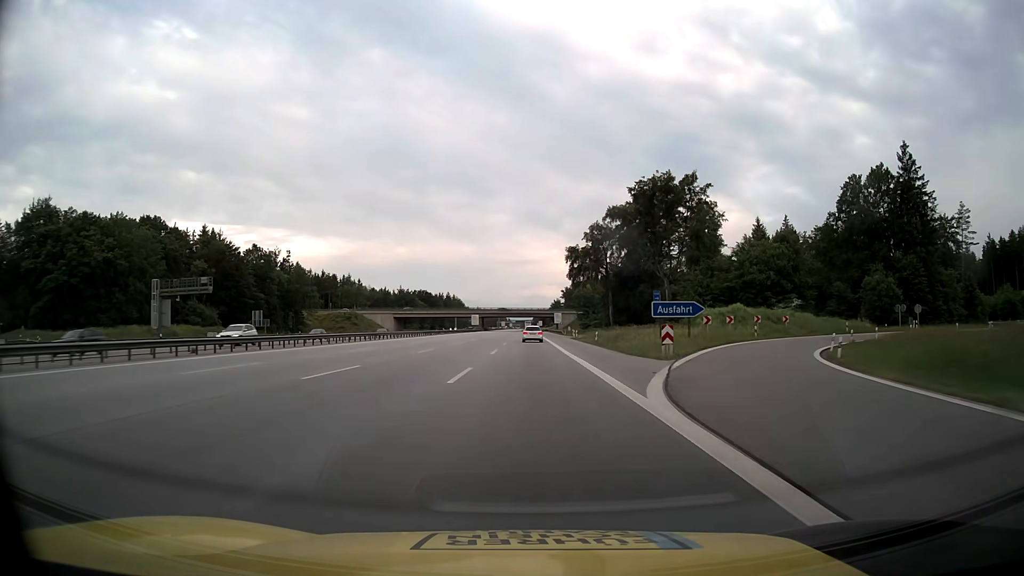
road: motorway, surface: asphalt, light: Day
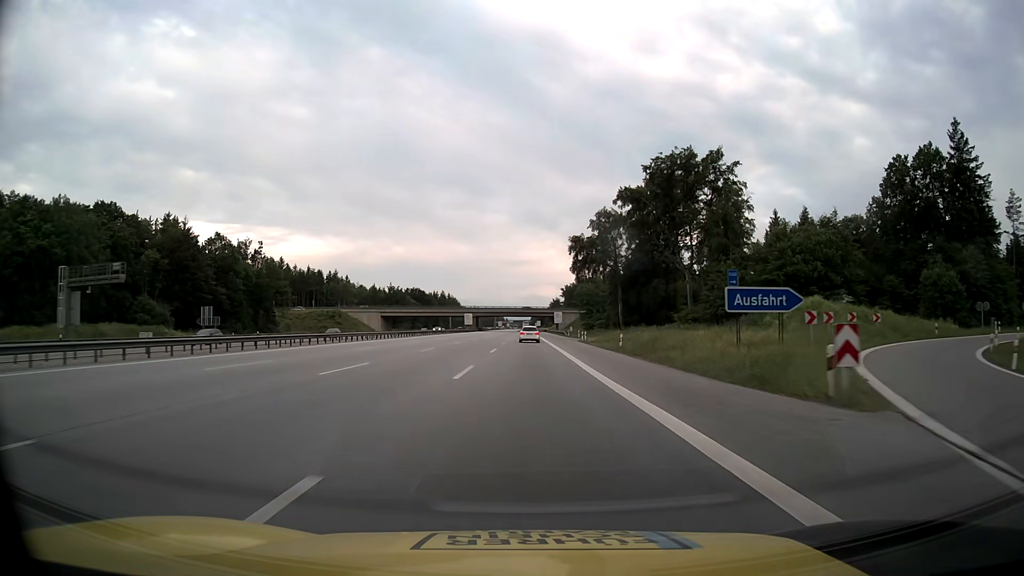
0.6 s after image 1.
(0.0, +16.4) m; 0°
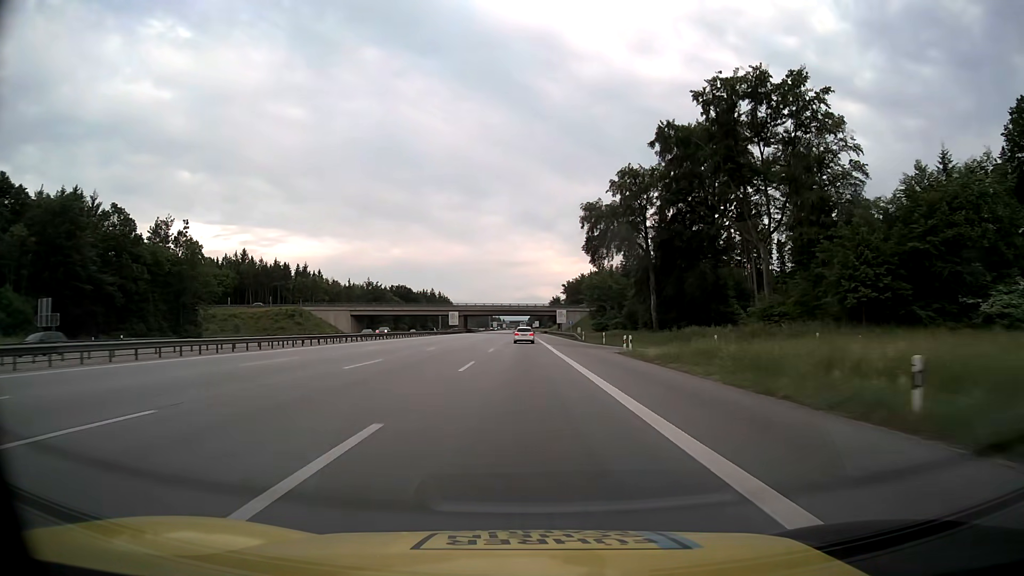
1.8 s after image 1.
(+0.1, +32.7) m; 0°
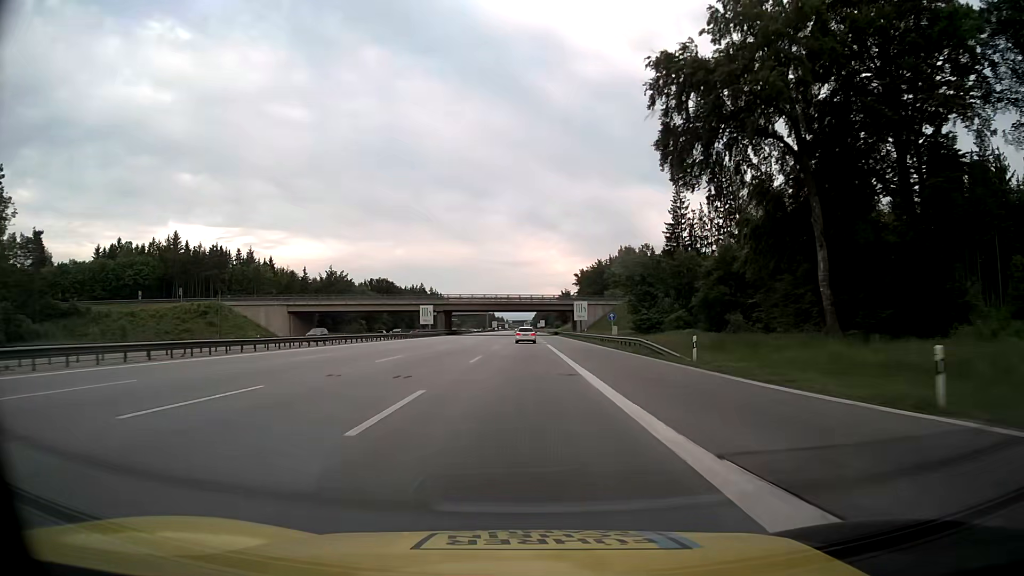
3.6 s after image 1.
(0.0, +49.1) m; 0°
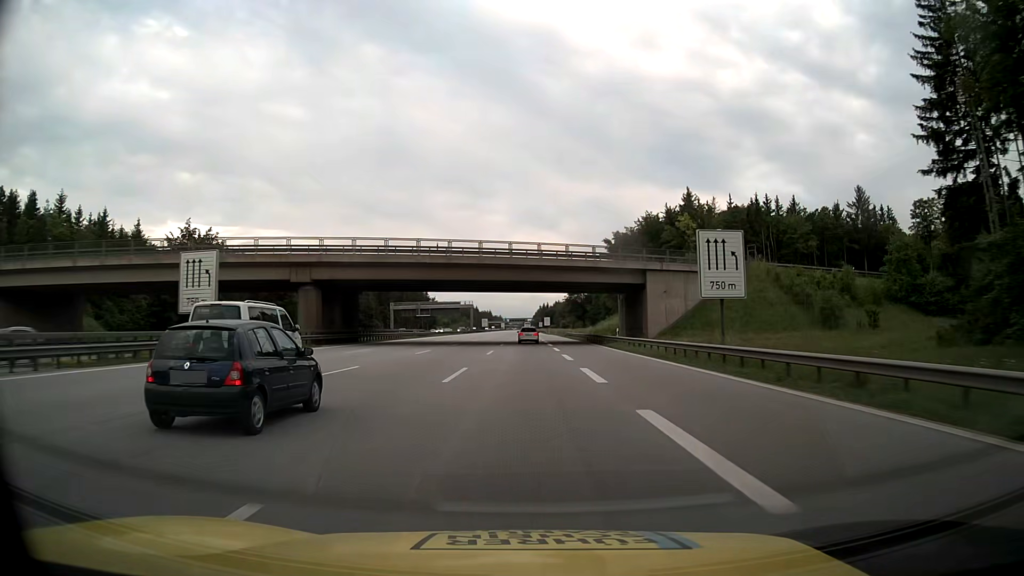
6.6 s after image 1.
(-0.4, +81.7) m; 0°
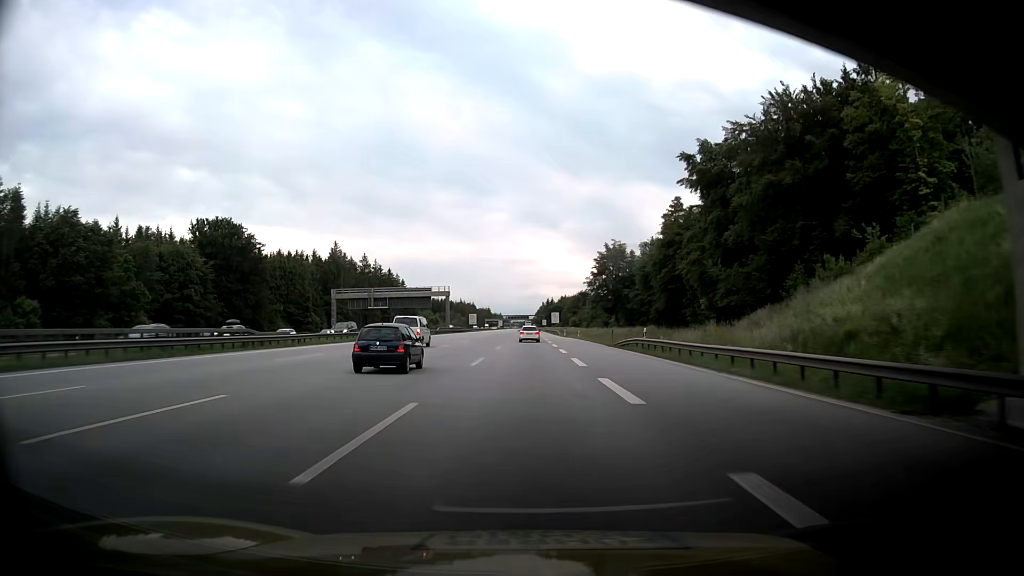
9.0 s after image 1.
(+0.1, +65.3) m; +1°
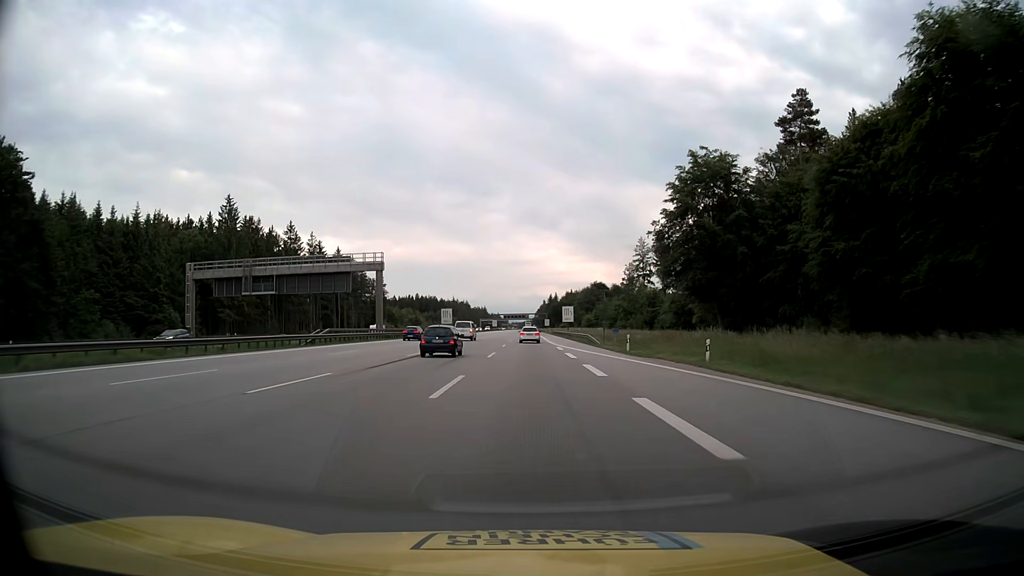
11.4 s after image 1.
(-0.8, +65.2) m; -1°
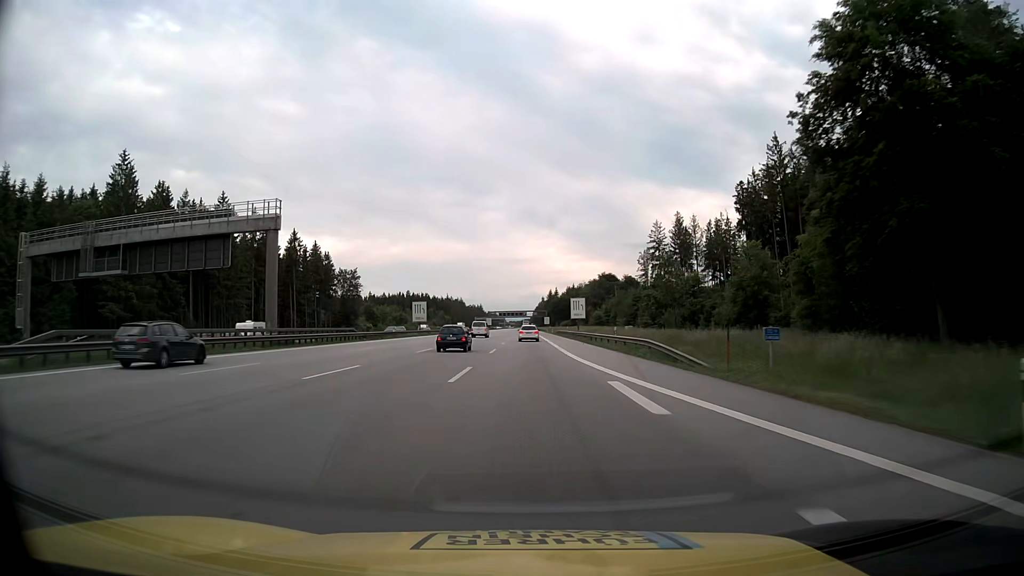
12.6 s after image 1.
(+0.1, +32.6) m; 0°
(0, +10) (0, +20) (0, +30) (0, +40) (0, +50) (0, +60) (0, +70) (0, +80) (0, +90) (0, +100) m
